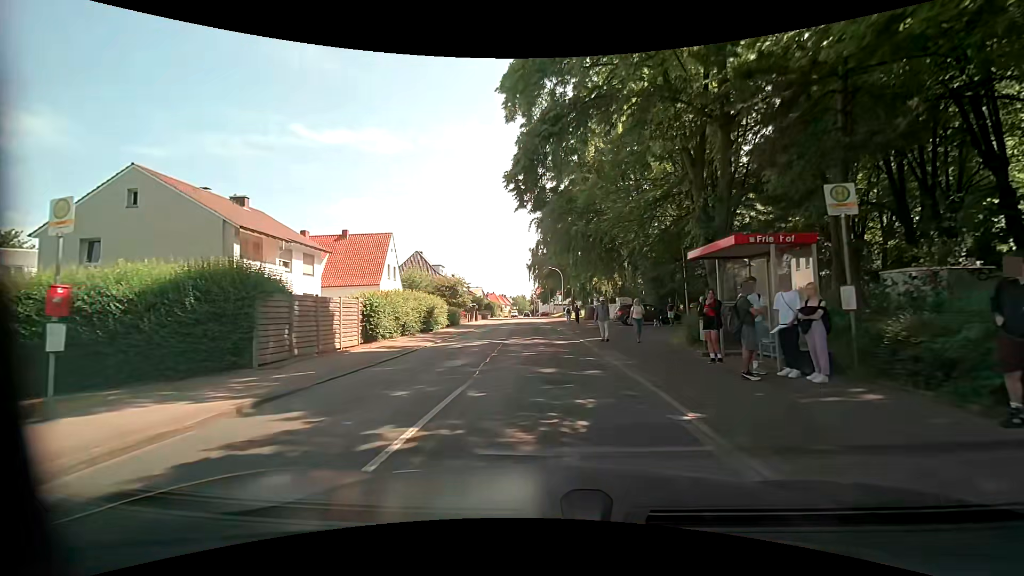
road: residential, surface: asphalt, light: Day
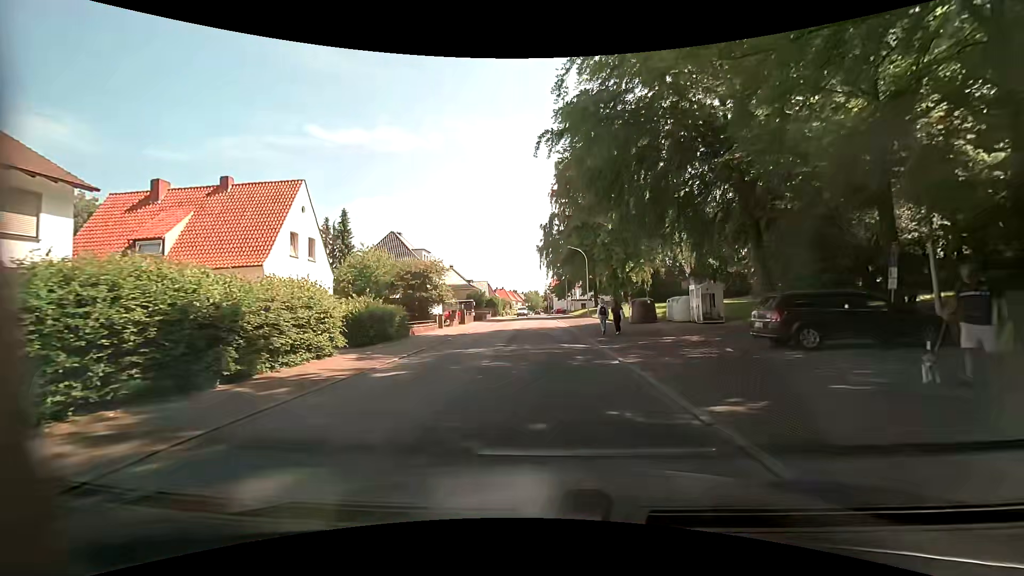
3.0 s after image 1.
(-0.8, +21.4) m; -4°
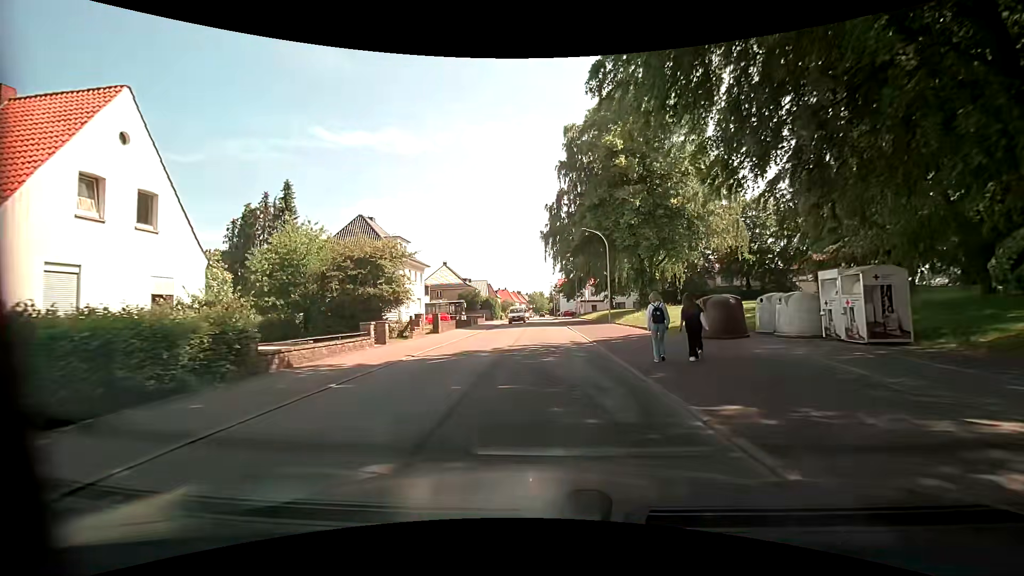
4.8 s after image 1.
(+0.3, +13.4) m; +2°
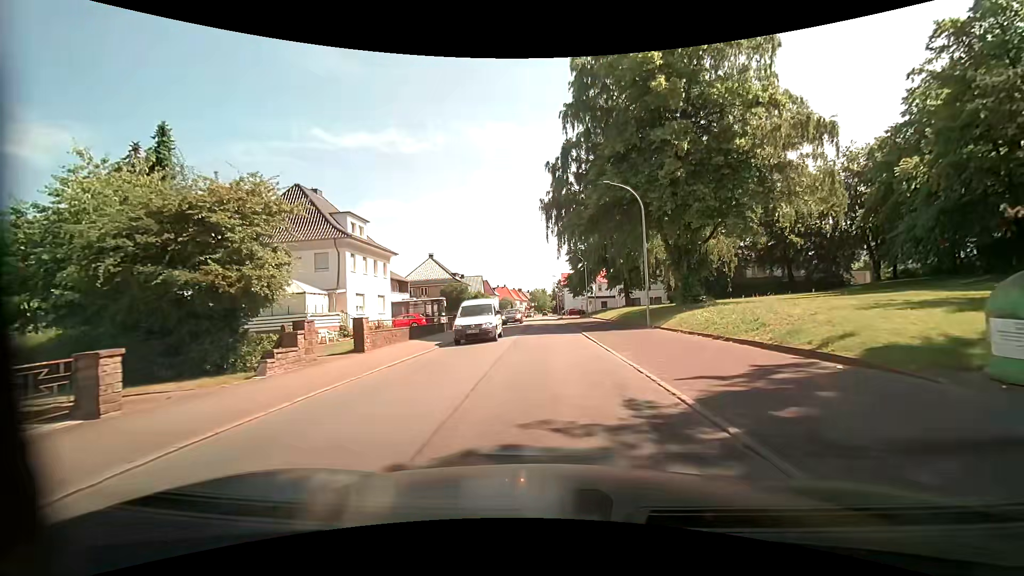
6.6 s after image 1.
(0.0, +13.9) m; 0°
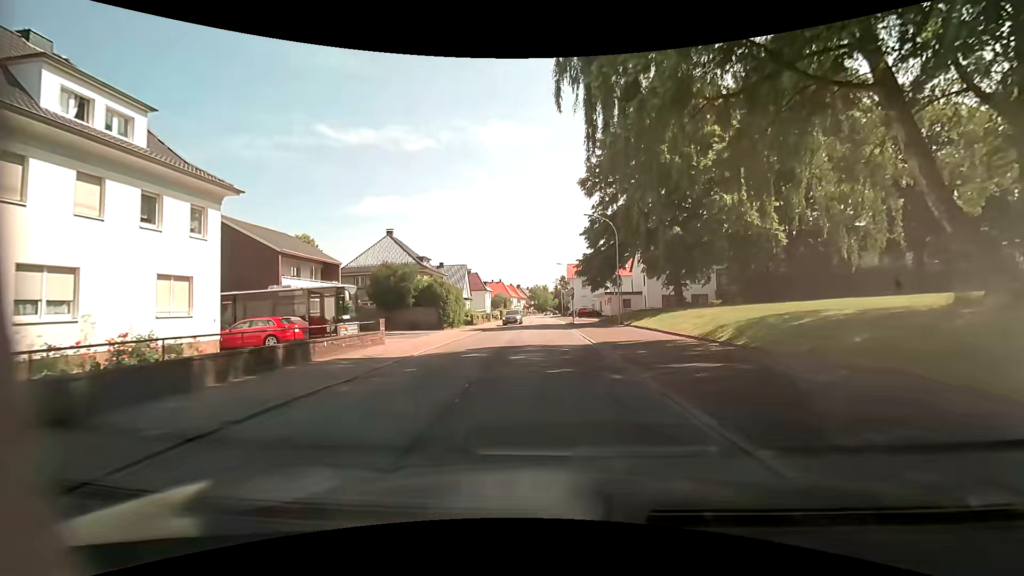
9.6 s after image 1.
(-0.1, +24.5) m; -1°
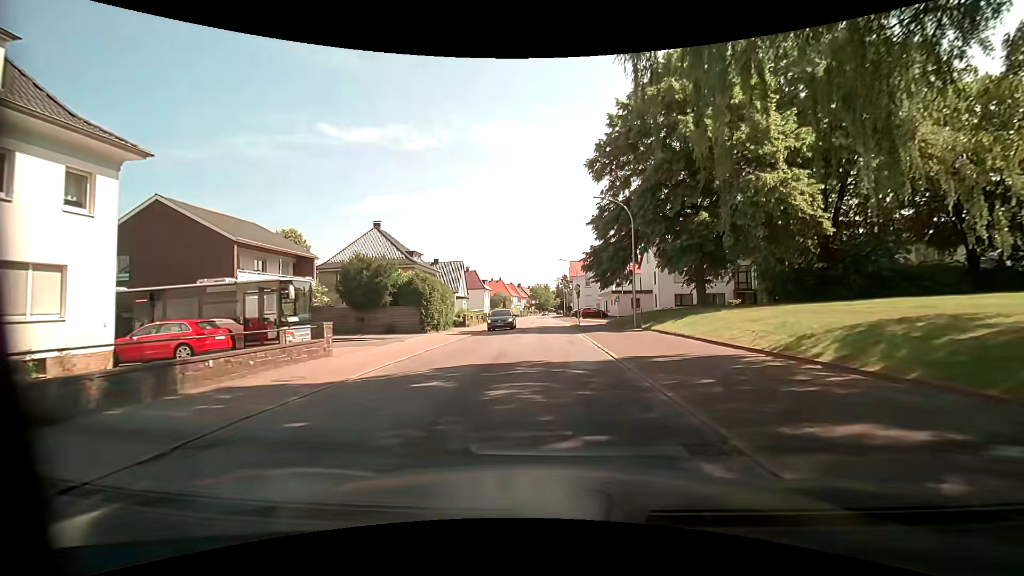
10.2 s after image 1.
(0.0, +5.5) m; -1°
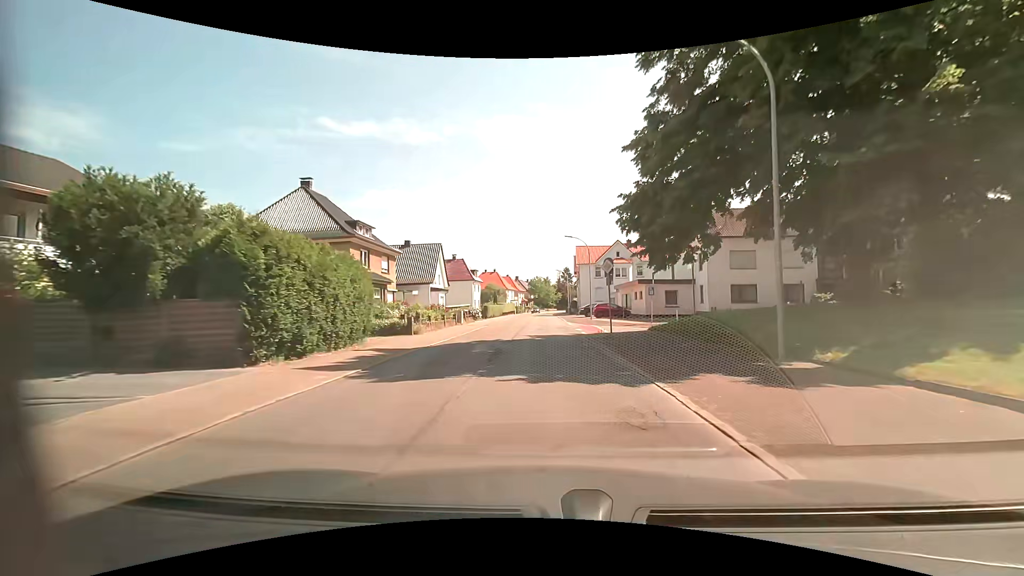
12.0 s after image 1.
(+0.1, +17.6) m; +1°
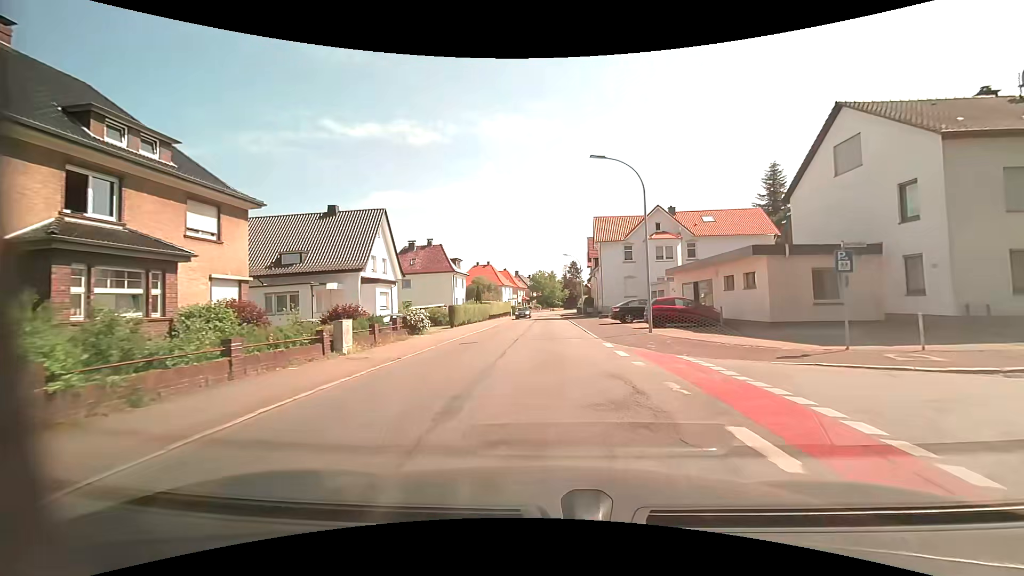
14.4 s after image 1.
(+0.1, +24.0) m; 0°
(0, +10) (0, +20) (0, +30) (0, +40) (+1, +50) (+1, +60) (+1, +70) (+1, +80) (+2, +90) (+3, +100) m
